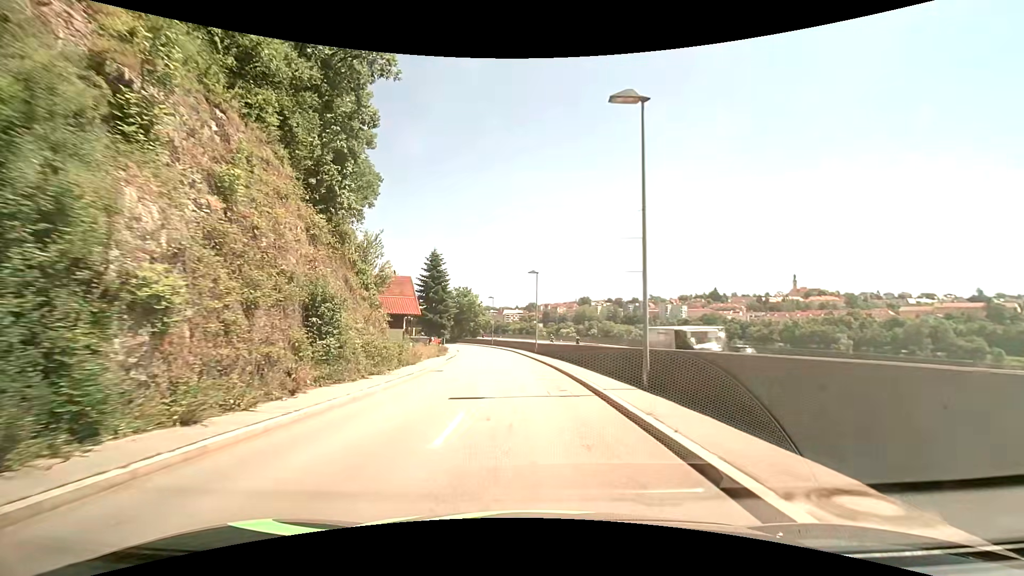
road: tertiary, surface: asphalt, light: Day
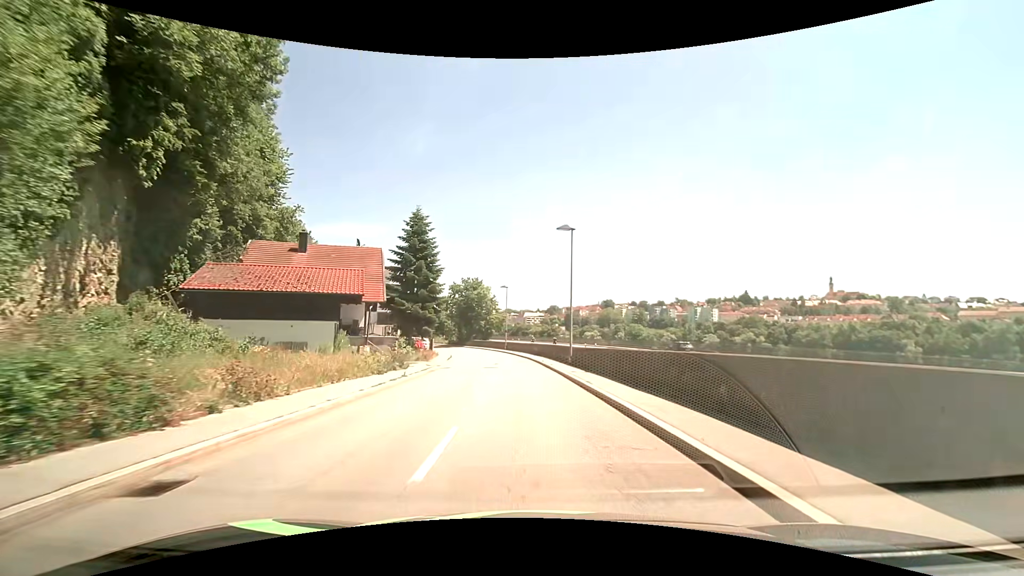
(-0.5, +19.7) m; -2°
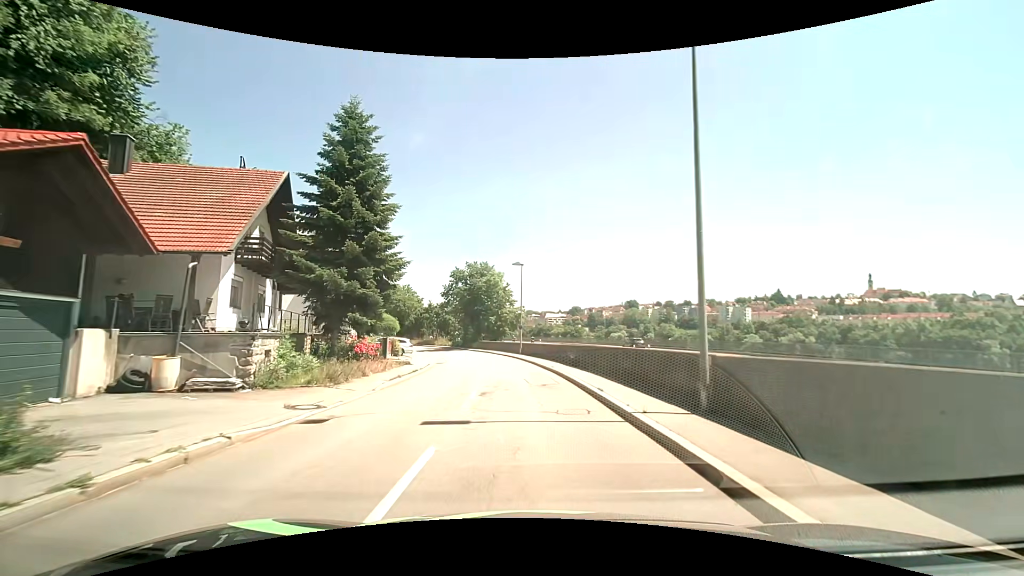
(-0.4, +19.2) m; -3°
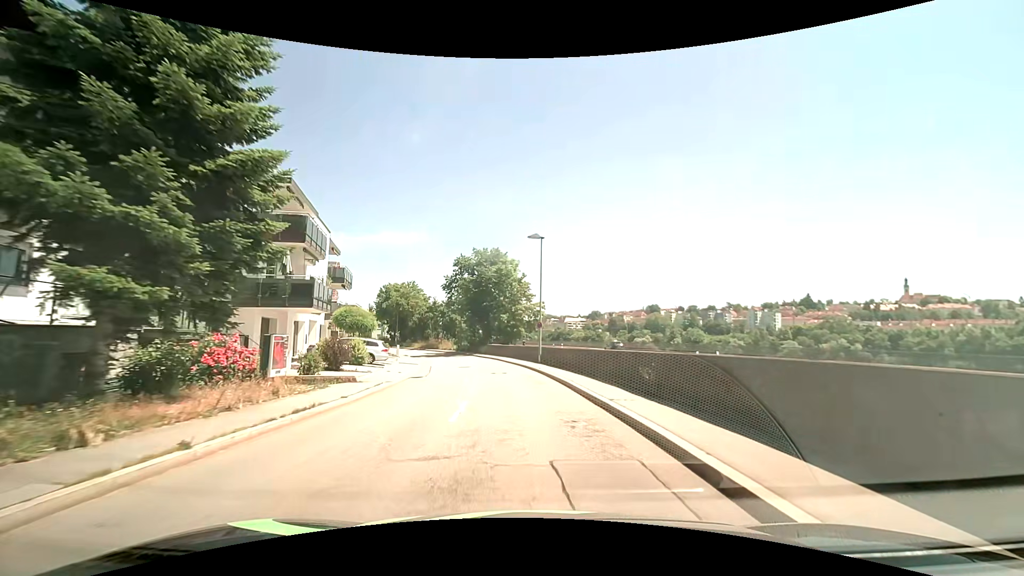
(-0.2, +12.7) m; -2°
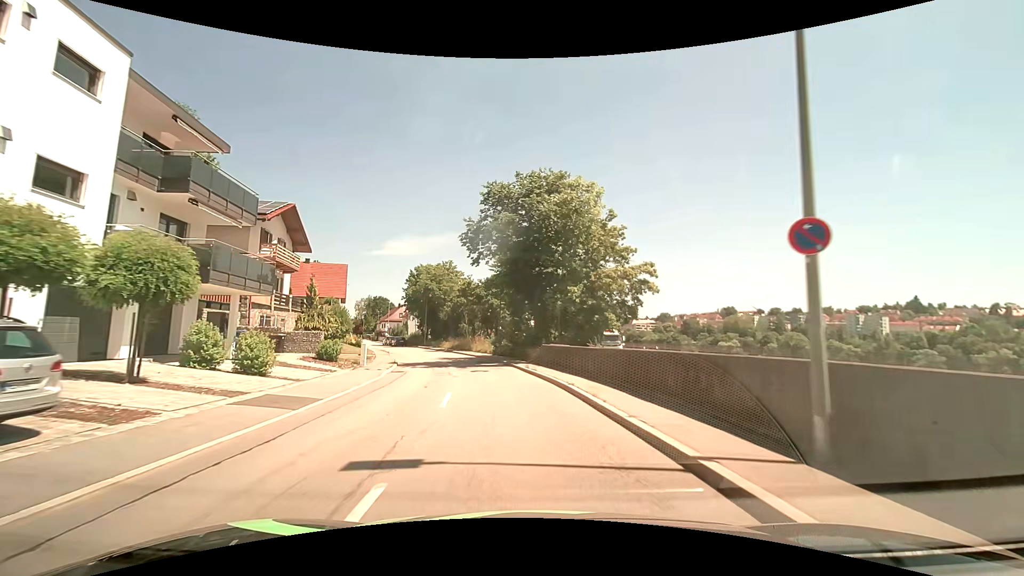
(-1.4, +25.4) m; -7°
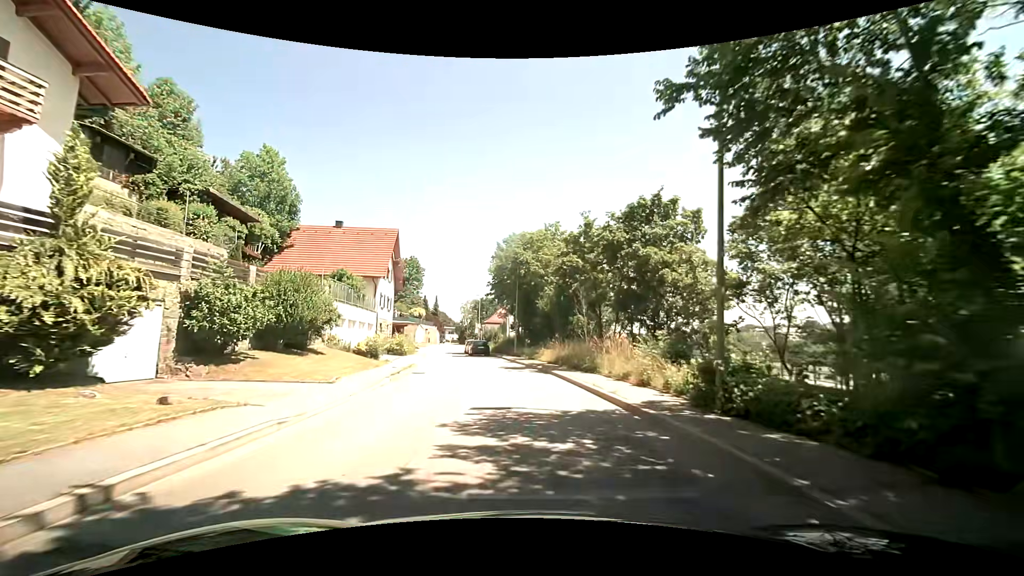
(-3.1, +28.1) m; -14°
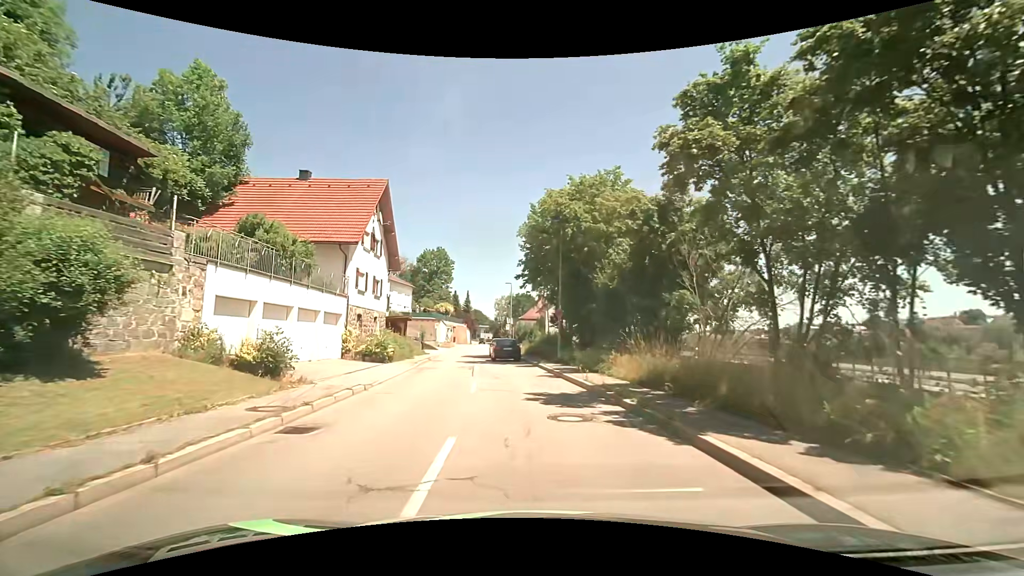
(-0.4, +14.4) m; -4°
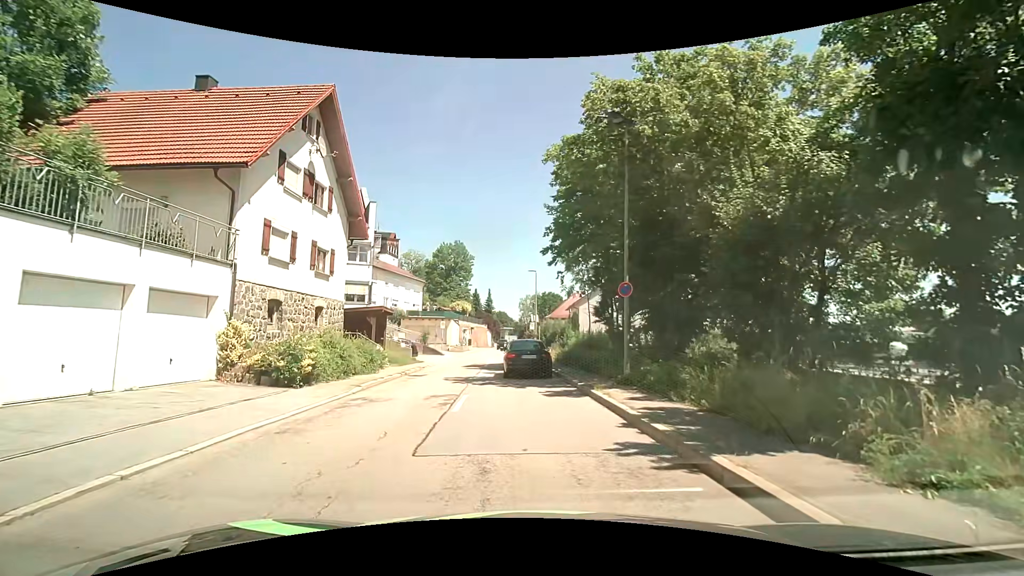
(-0.1, +12.0) m; -2°
(-1, +10) (-3, +20) (-4, +30) (-4, +40) (-3, +50) (-3, +60) (-3, +70) (-3, +80) (-4, +90) (-4, +100) m
